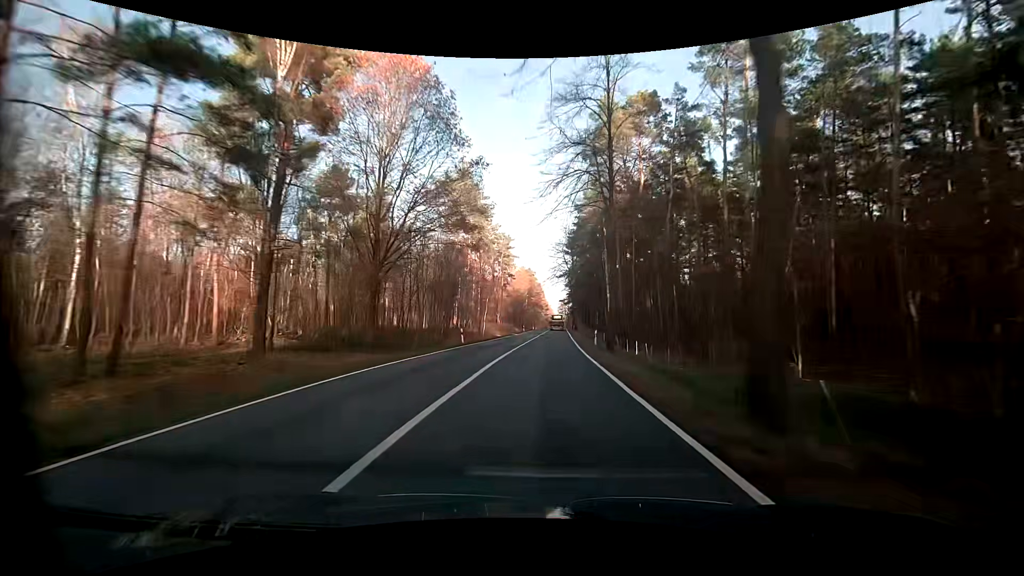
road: primary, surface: asphalt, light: Day
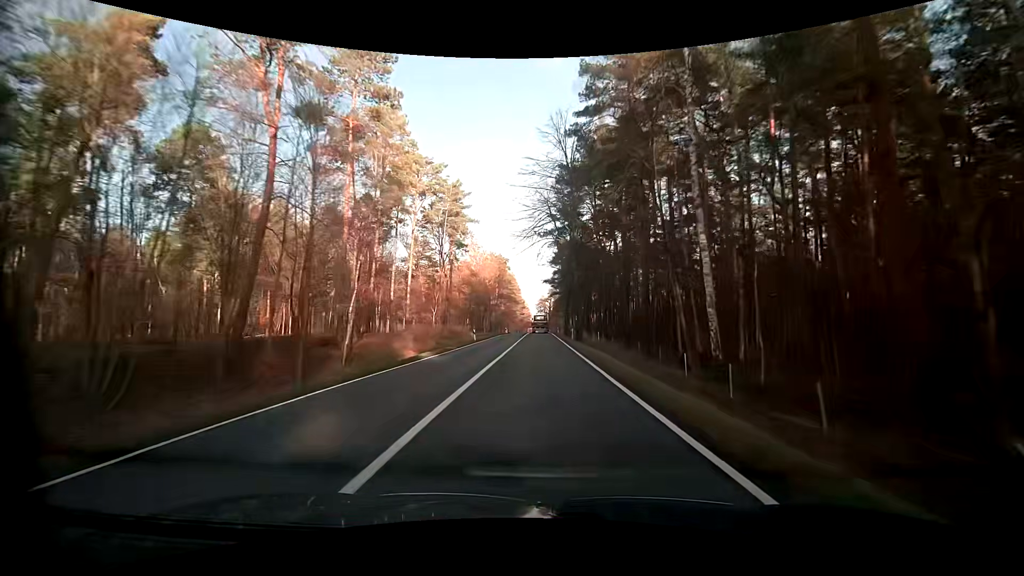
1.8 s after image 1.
(+1.8, +41.5) m; +4°
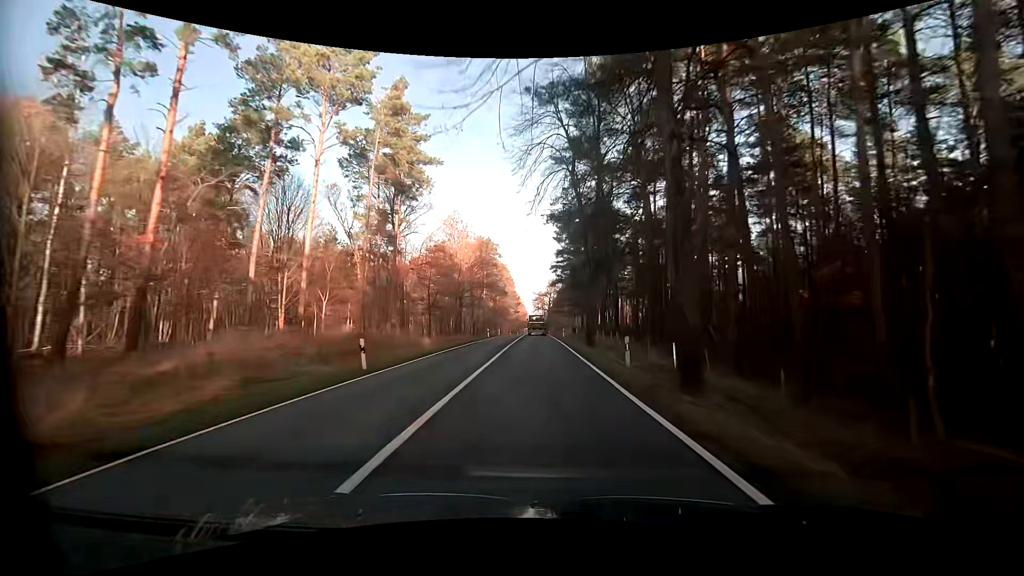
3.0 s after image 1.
(0.0, +27.1) m; 0°
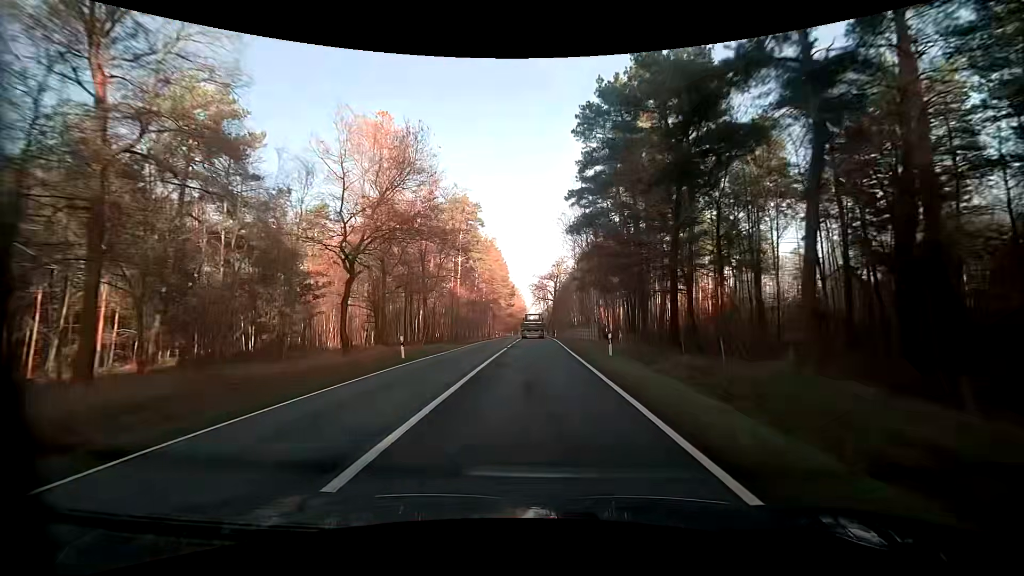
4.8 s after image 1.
(+0.1, +39.1) m; 0°
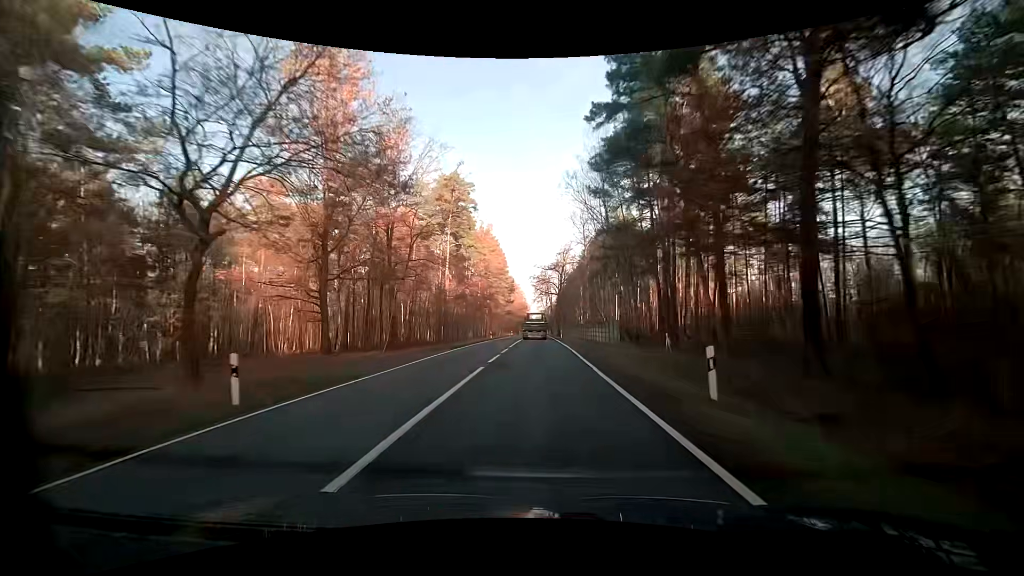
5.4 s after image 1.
(-0.1, +12.5) m; 0°
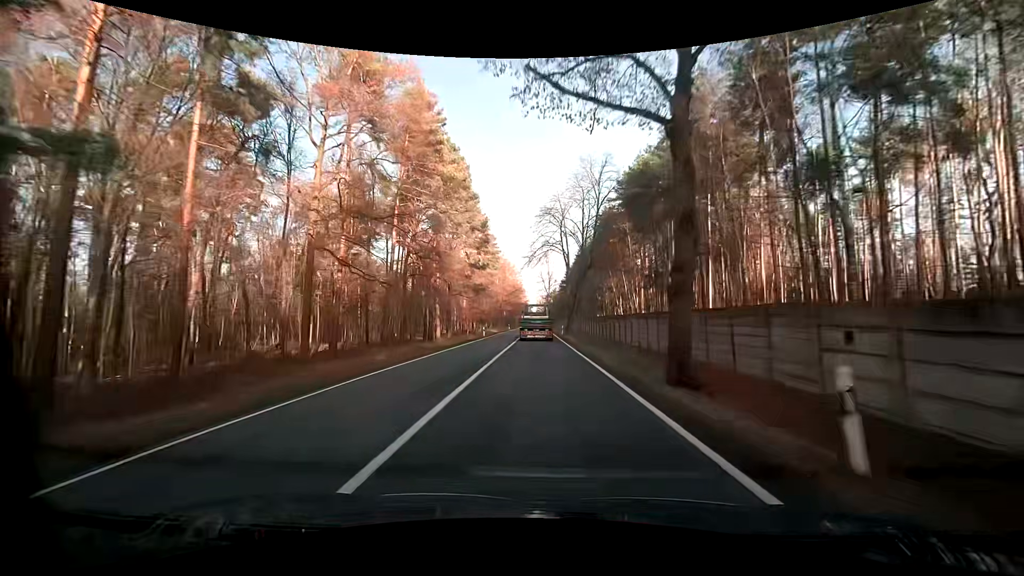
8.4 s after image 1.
(0.0, +58.2) m; 0°
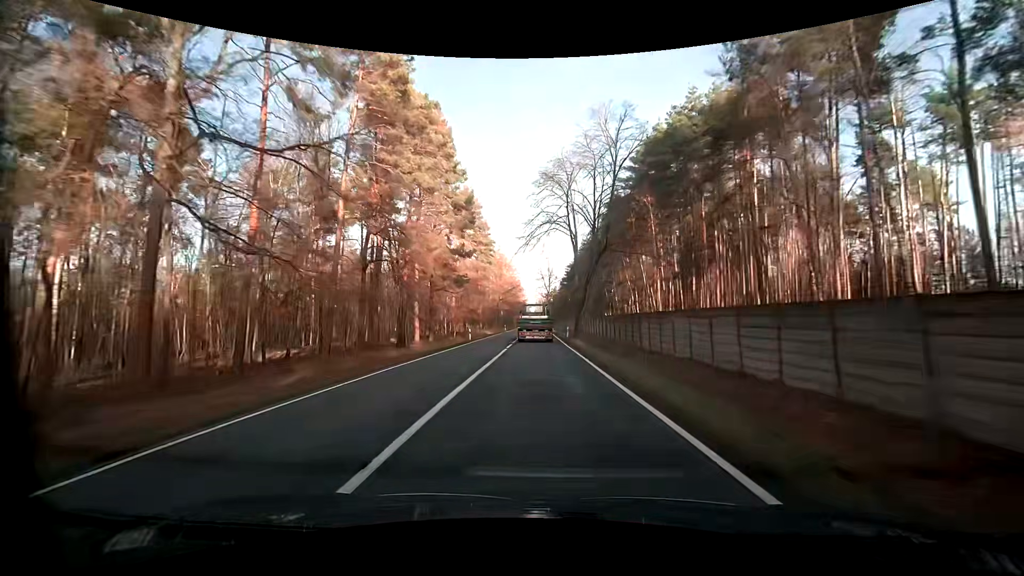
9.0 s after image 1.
(0.0, +10.7) m; 0°
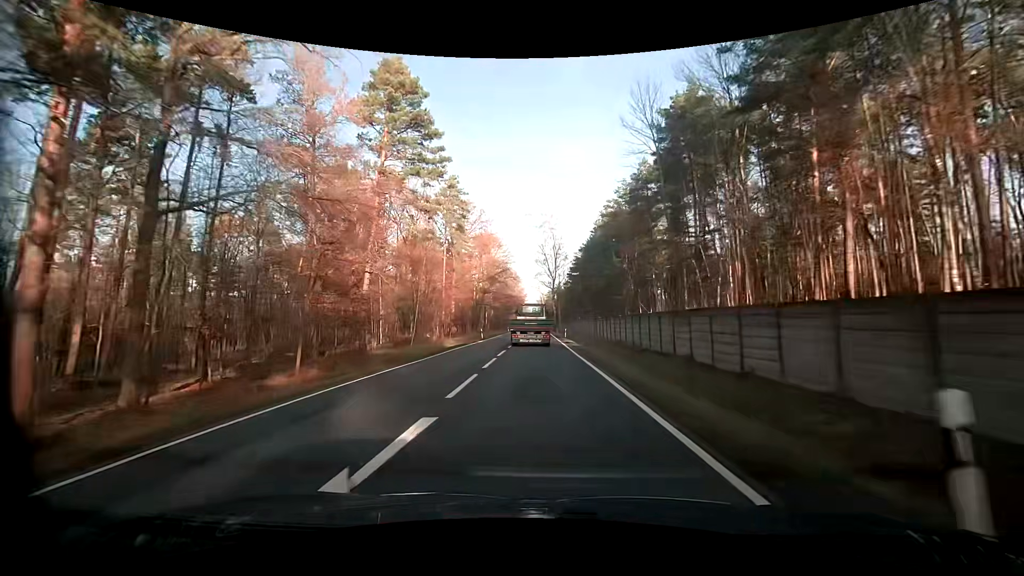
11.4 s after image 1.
(0.0, +40.4) m; 0°
(0, +10) (0, +20) (0, +30) (0, +40) (0, +50) (0, +60) (0, +70) (0, +80) (0, +90) (0, +100) m
